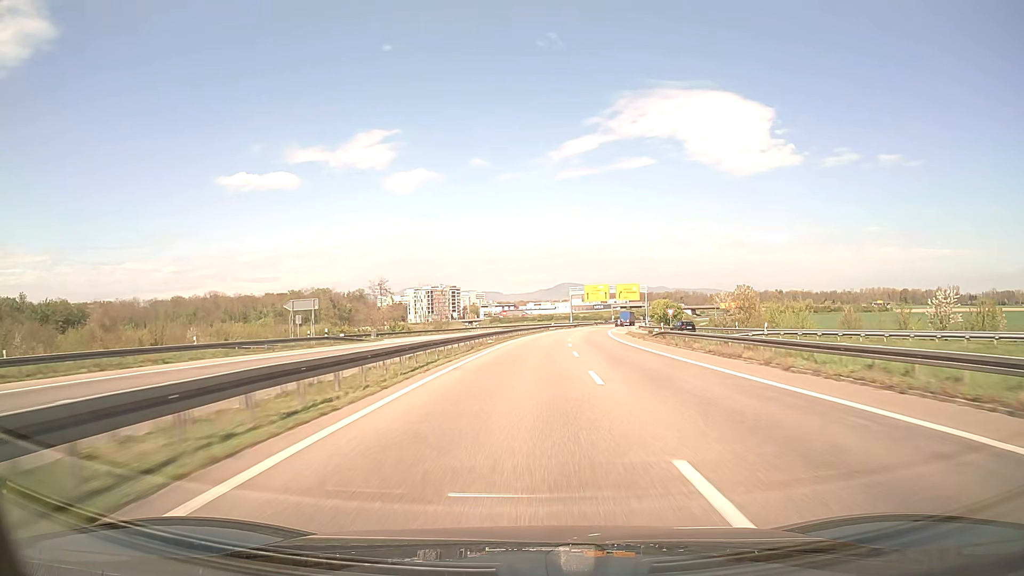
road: trunk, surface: asphalt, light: Day
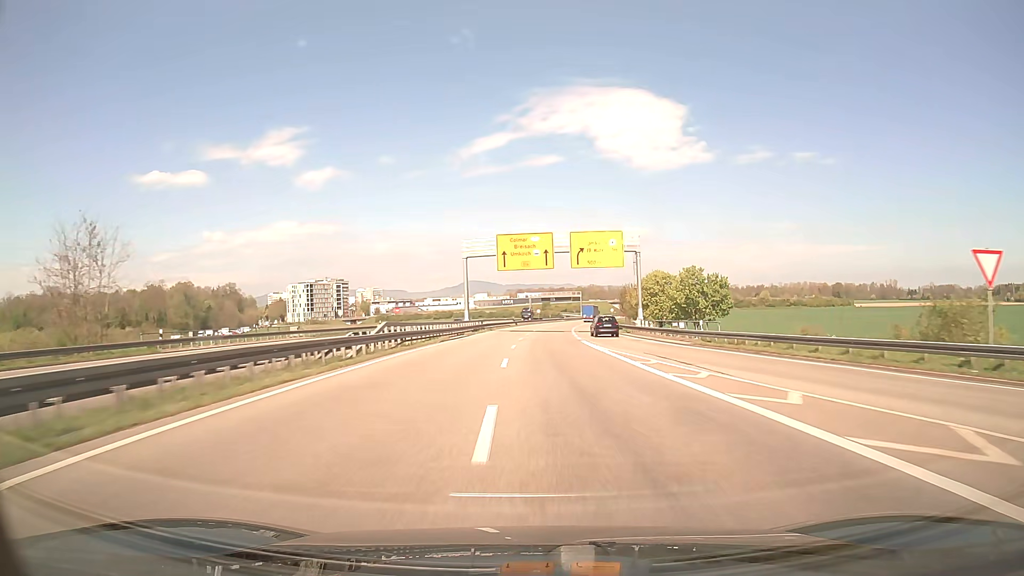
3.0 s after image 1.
(+5.6, +80.0) m; +8°
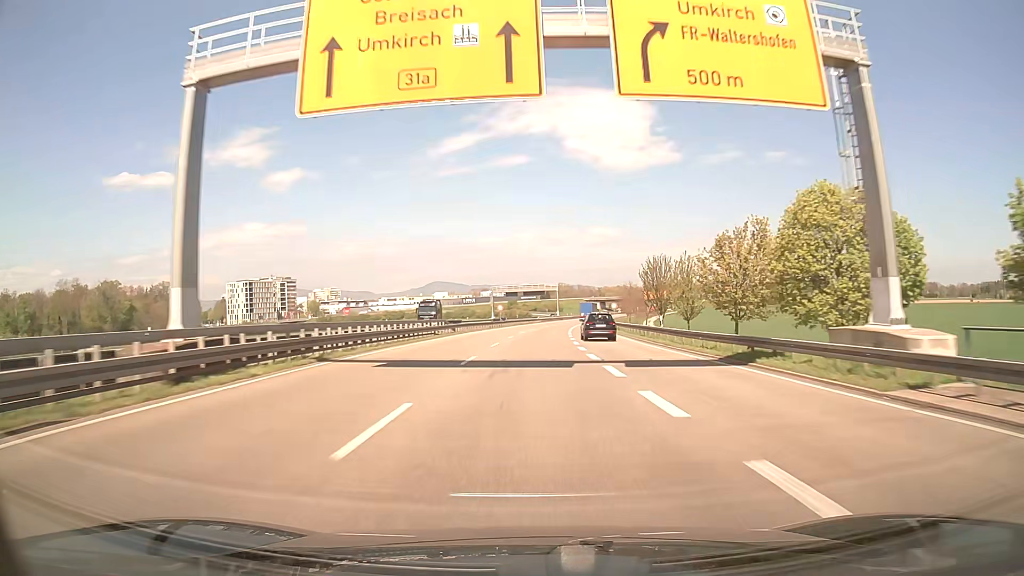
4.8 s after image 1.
(+1.1, +48.1) m; +3°
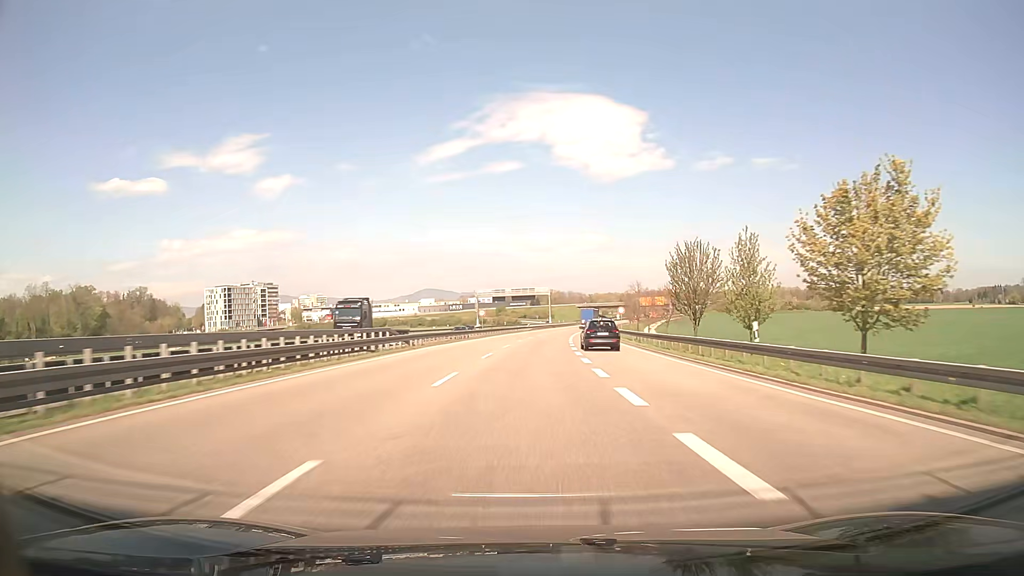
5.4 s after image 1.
(+0.1, +16.0) m; +1°
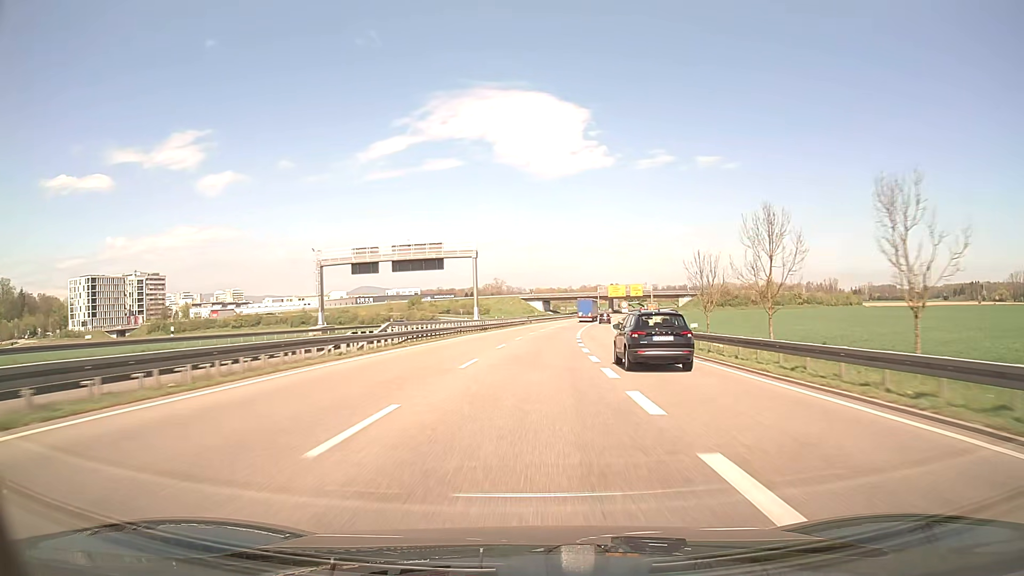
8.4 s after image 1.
(+2.9, +79.9) m; +5°
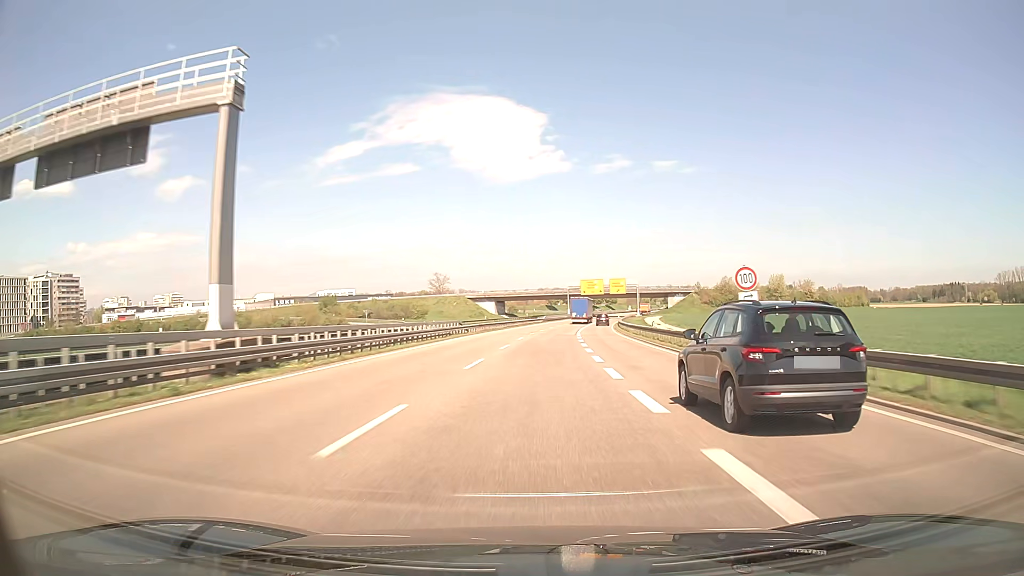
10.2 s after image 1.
(+1.5, +48.0) m; +3°
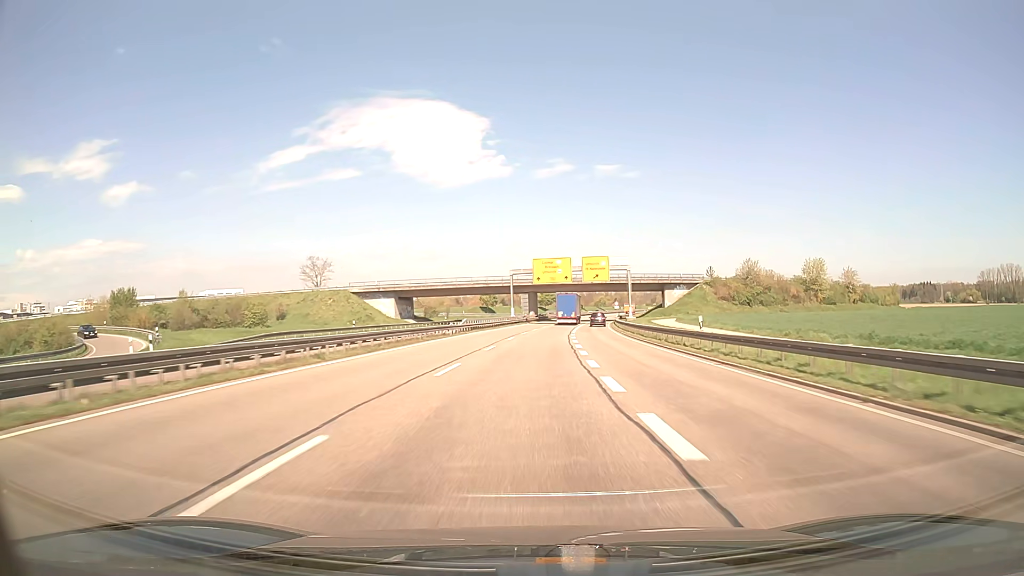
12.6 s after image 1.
(+3.0, +63.8) m; +5°
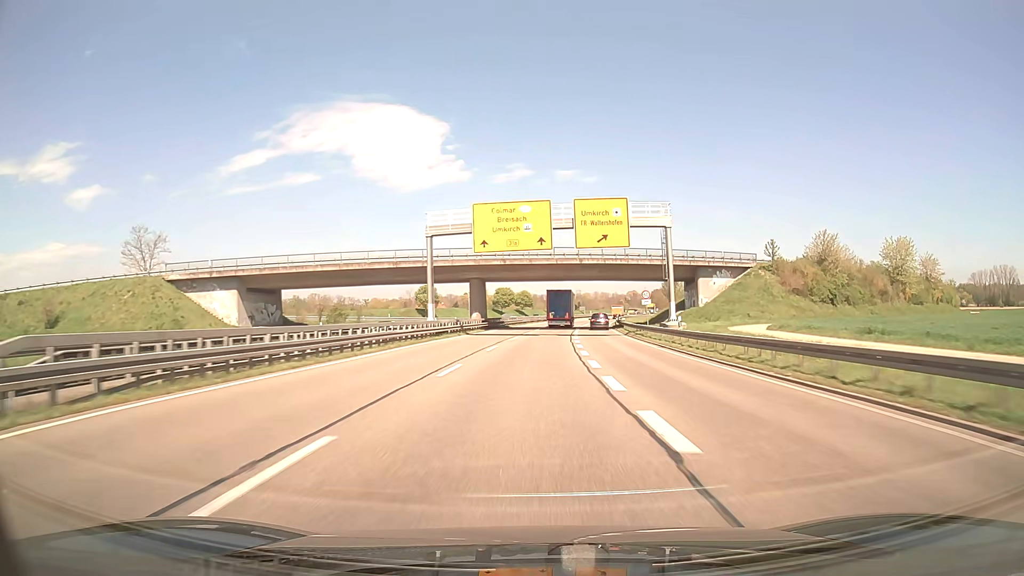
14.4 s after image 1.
(+1.4, +47.7) m; +4°
(0, +10) (0, +20) (+1, +30) (+1, +40) (+1, +50) (+2, +60) (+3, +70) (+4, +80) (+5, +90) (+6, +100) m
